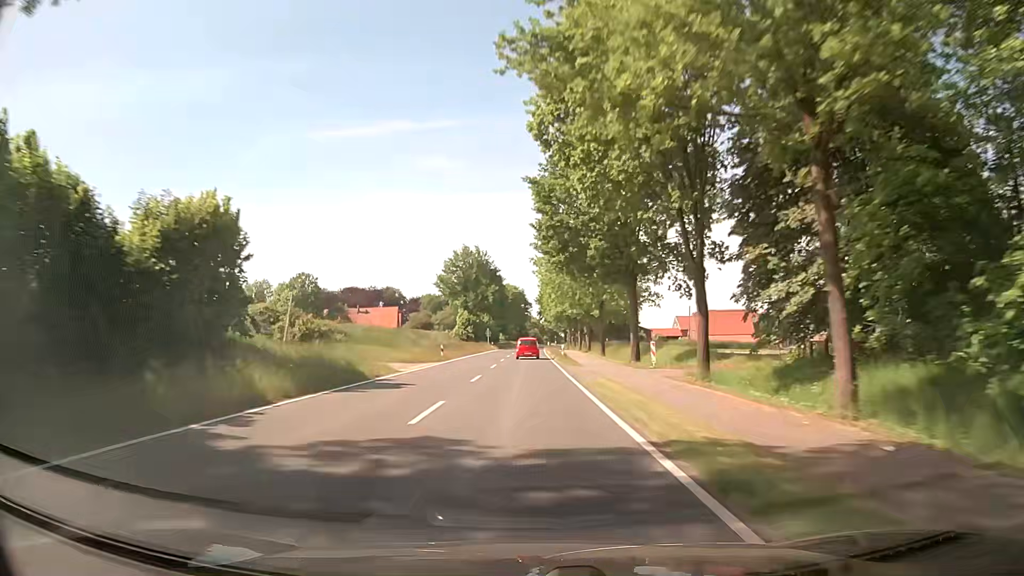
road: secondary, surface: asphalt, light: Day
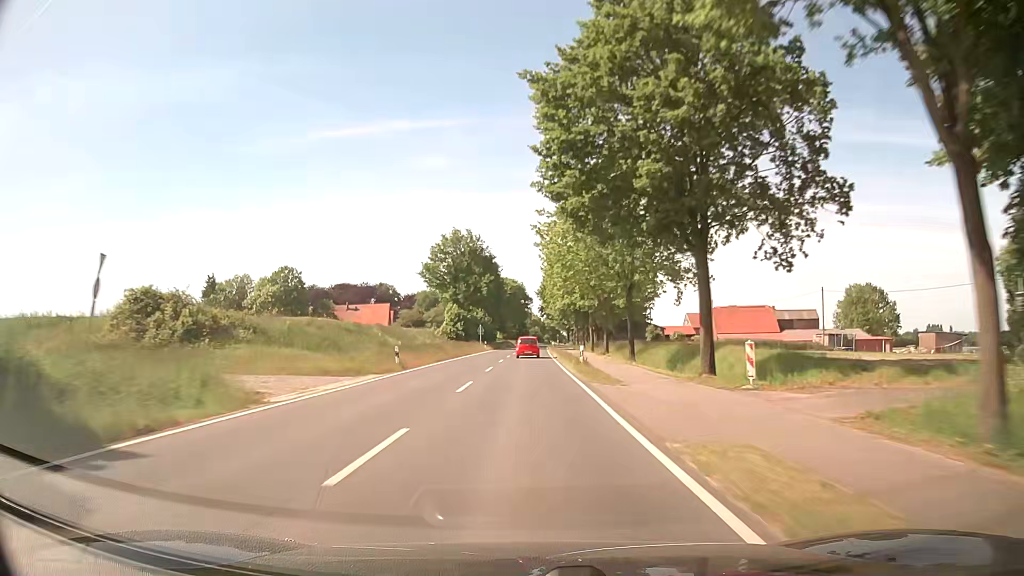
(+0.1, +15.8) m; 0°
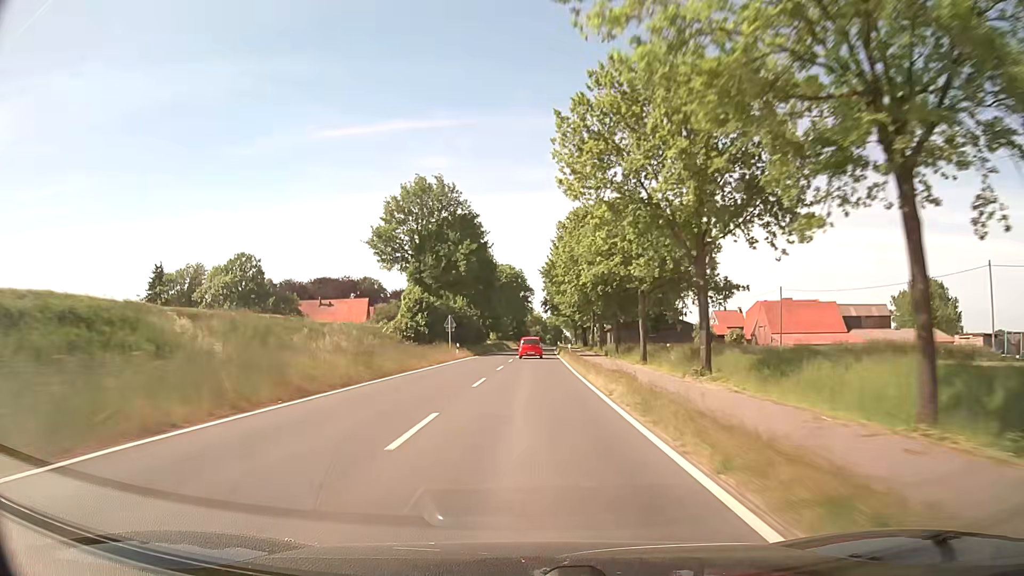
(-0.1, +31.6) m; 0°
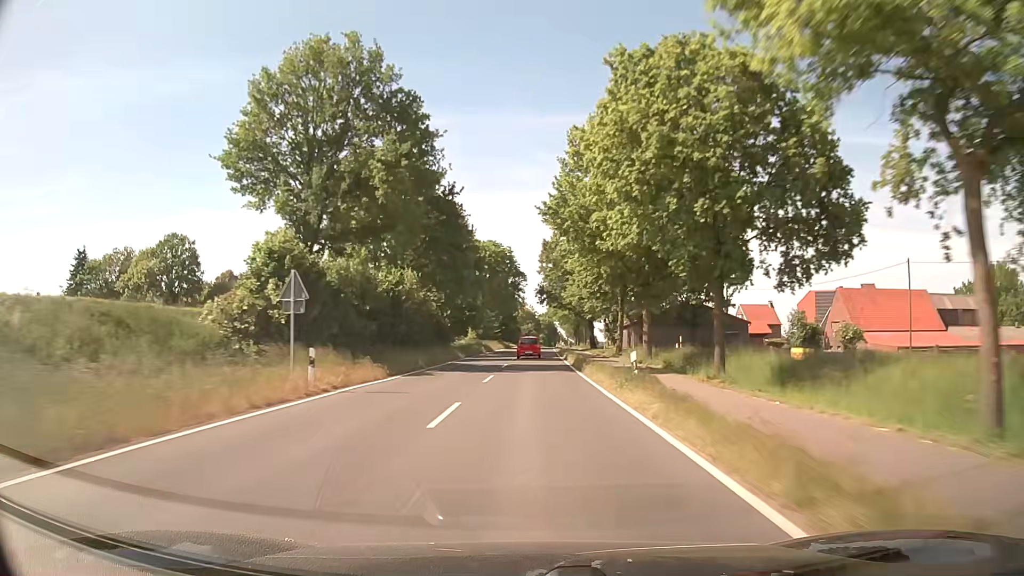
(0.0, +31.6) m; 0°
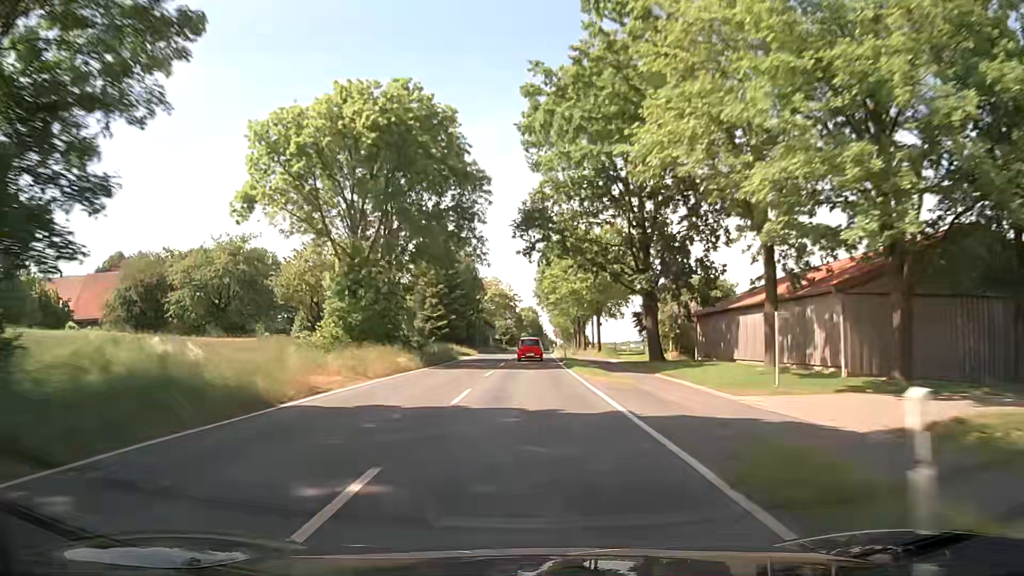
(+1.2, +63.0) m; +2°
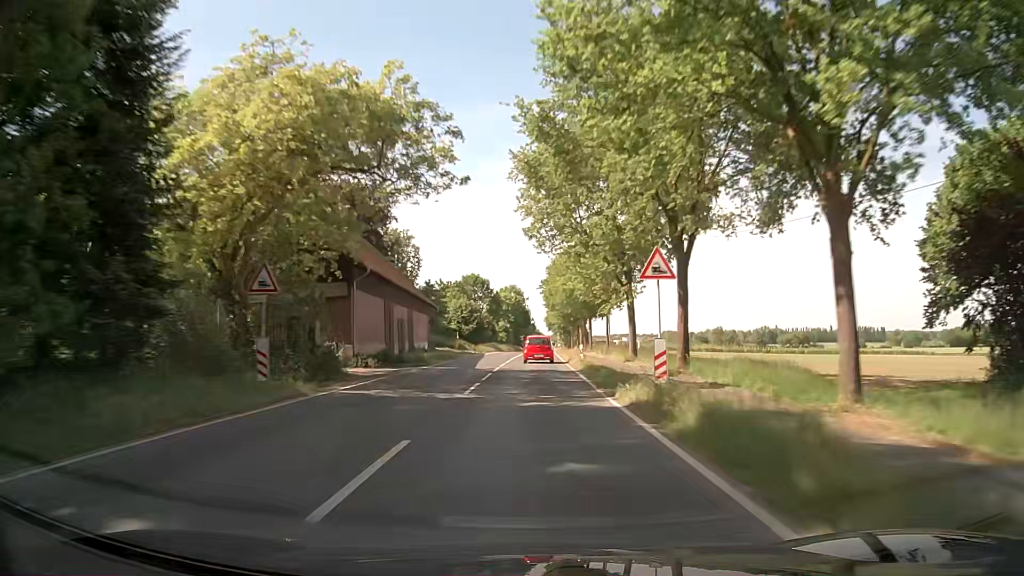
(+1.2, +76.2) m; +1°
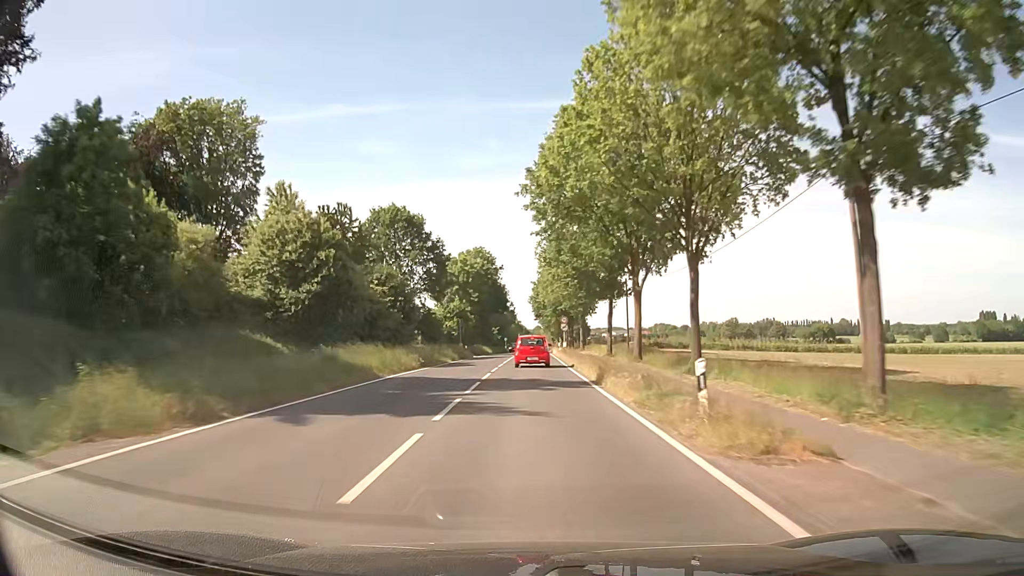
(+1.3, +71.4) m; +2°
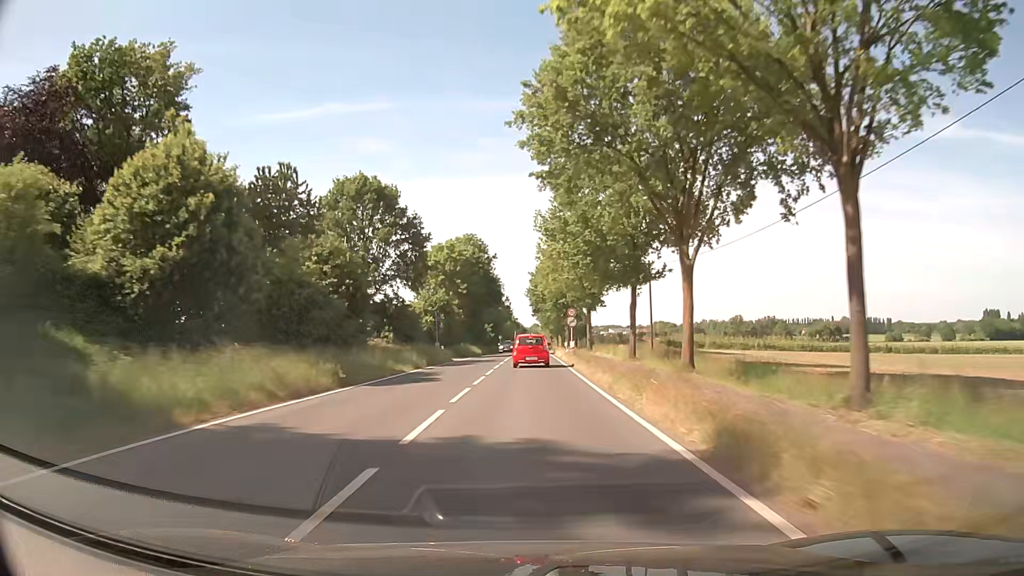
(0.0, +13.7) m; 0°
(0, +10) (0, +20) (0, +30) (0, +40) (0, +50) (0, +60) (0, +70) (+1, +80) (+1, +90) (+1, +100) m
